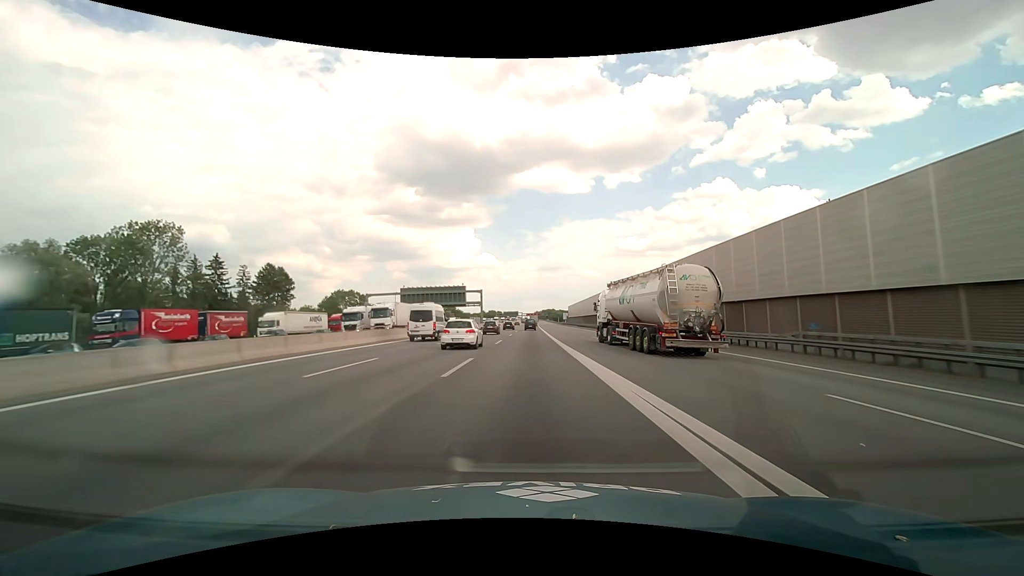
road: motorway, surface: asphalt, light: Day
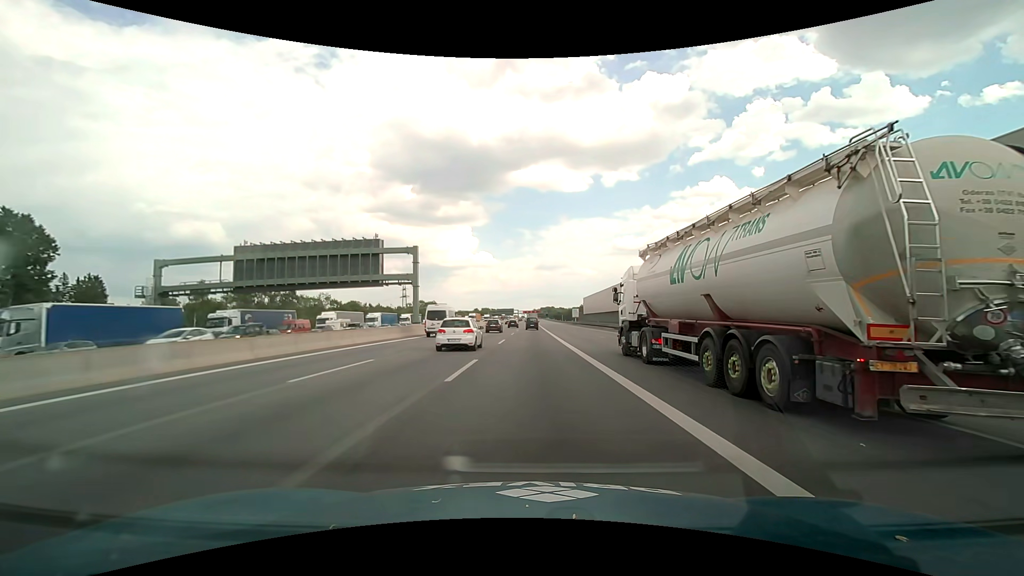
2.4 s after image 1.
(+0.1, +73.3) m; 0°
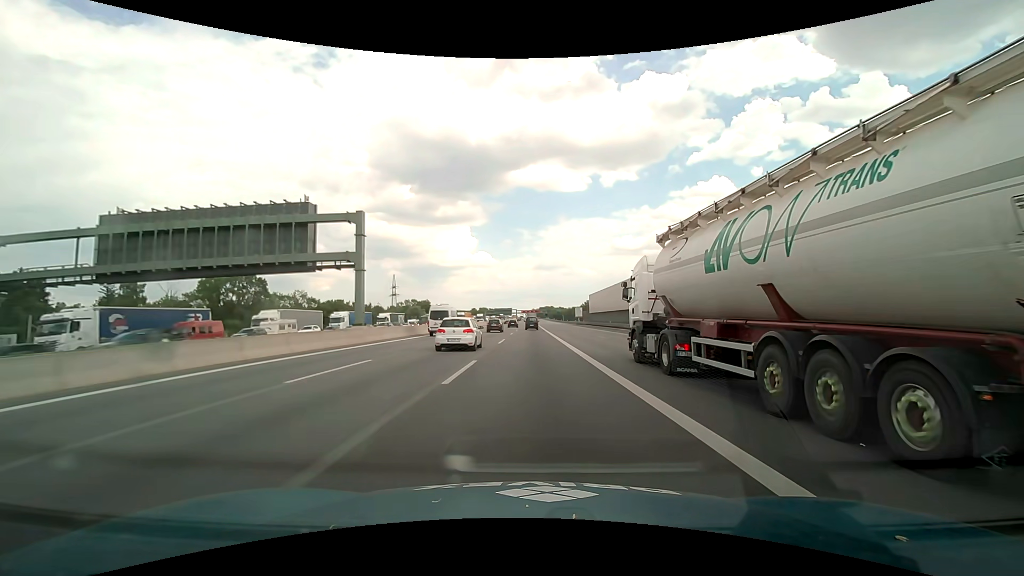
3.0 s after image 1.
(0.0, +18.1) m; 0°
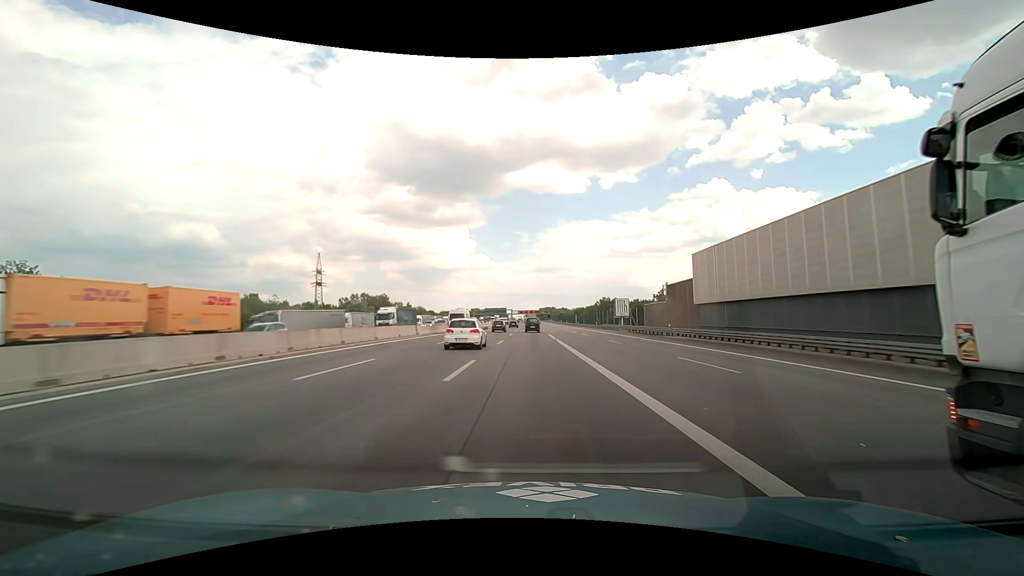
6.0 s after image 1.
(+0.3, +89.3) m; 0°
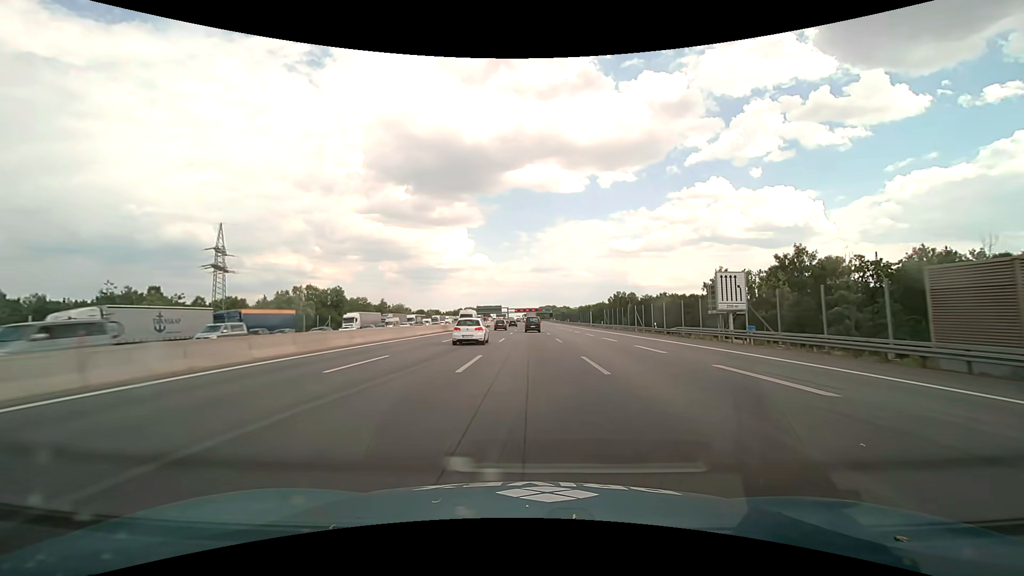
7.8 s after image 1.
(-0.1, +52.4) m; 0°
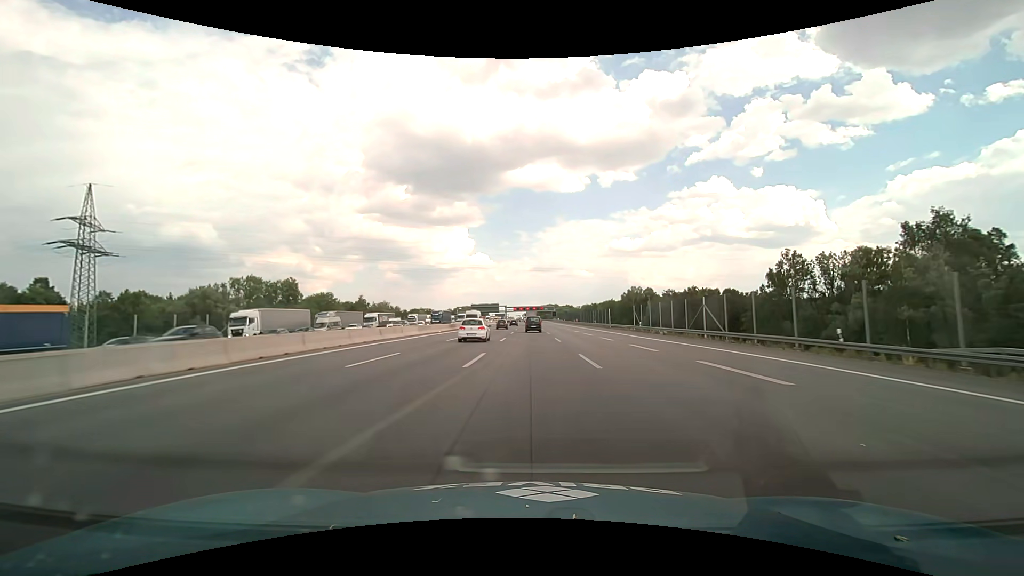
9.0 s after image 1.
(0.0, +34.4) m; 0°
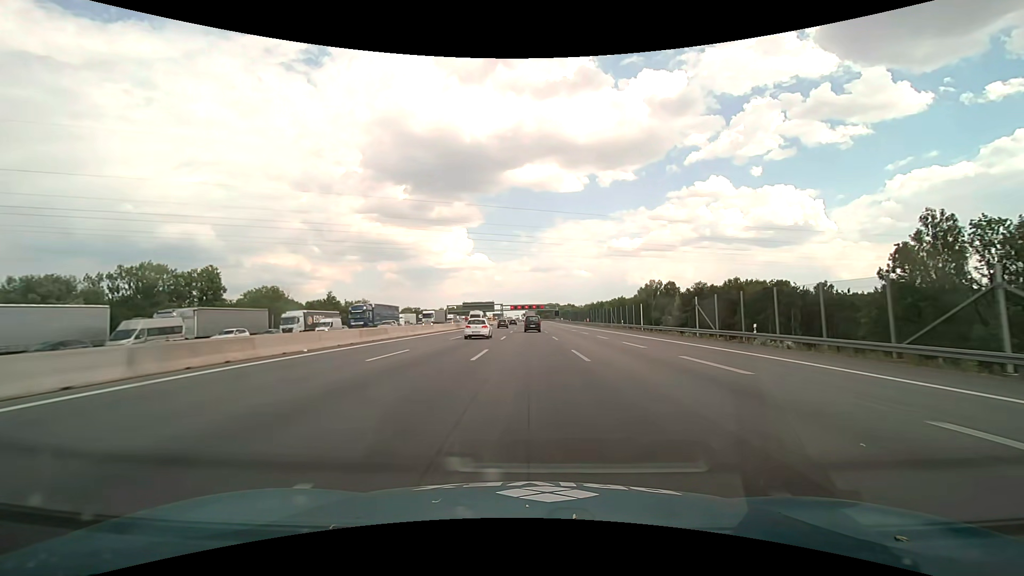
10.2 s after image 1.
(0.0, +34.0) m; 0°
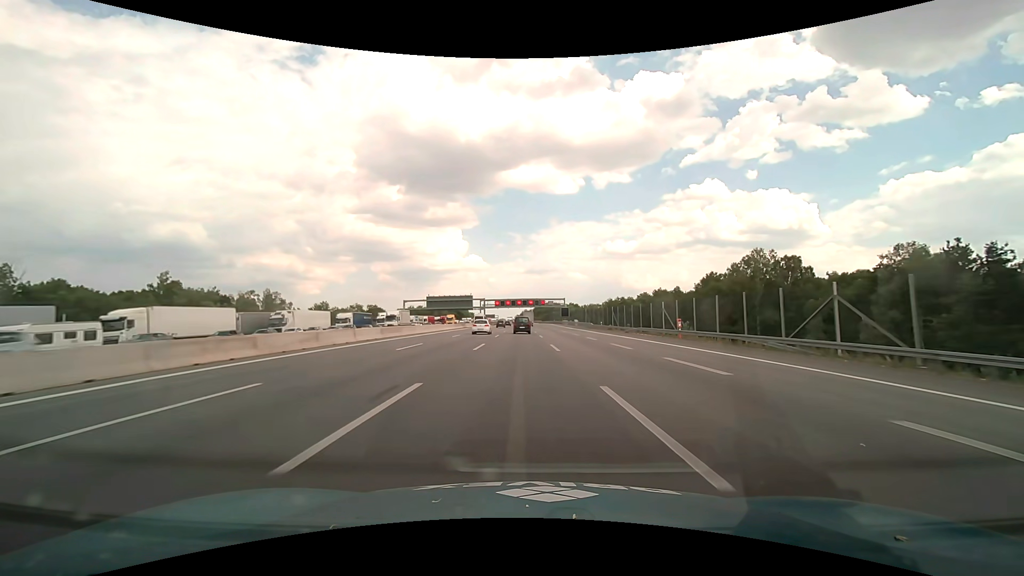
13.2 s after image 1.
(+0.1, +83.9) m; +1°
(0, +10) (0, +20) (0, +30) (0, +40) (+1, +50) (+1, +60) (+1, +70) (+1, +80) (+1, +90) (+1, +100) m
